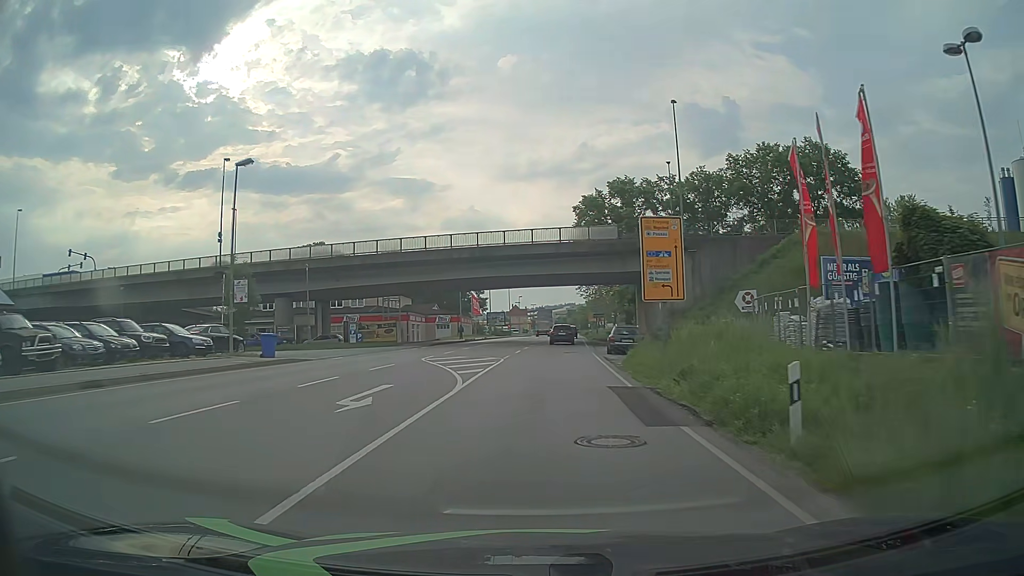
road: primary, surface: asphalt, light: Day
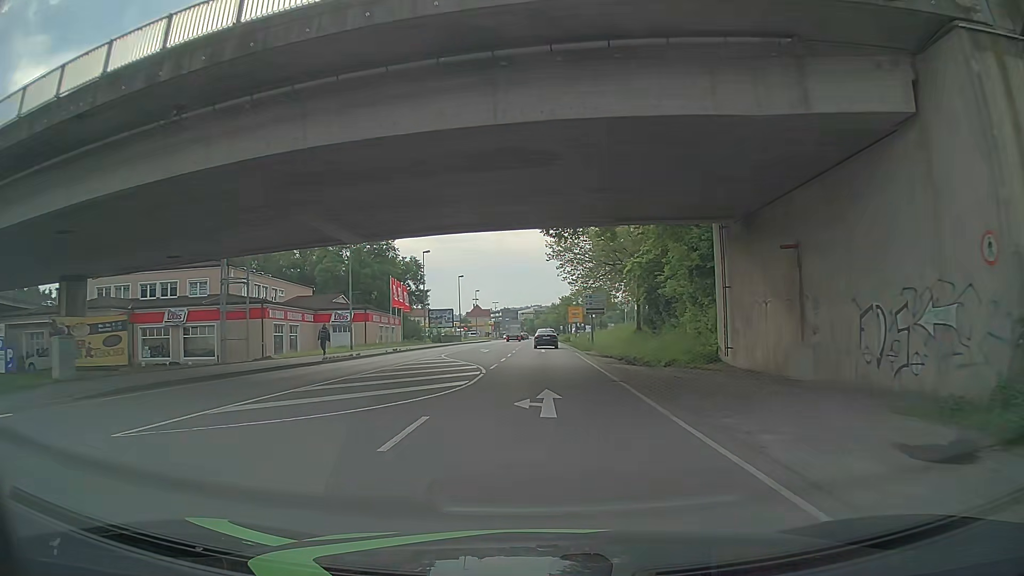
(+1.0, +38.0) m; +3°
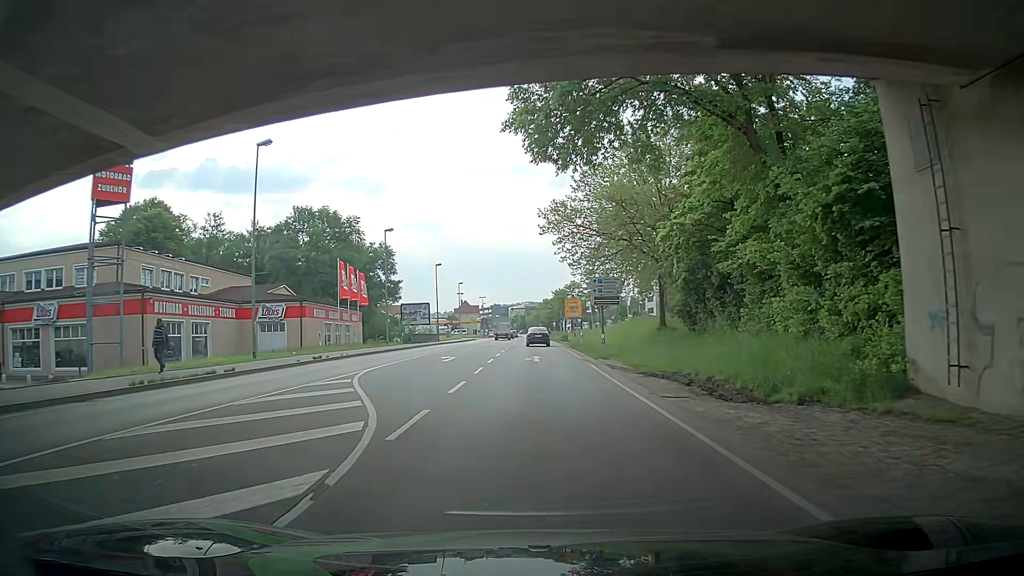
(+0.1, +15.2) m; +1°
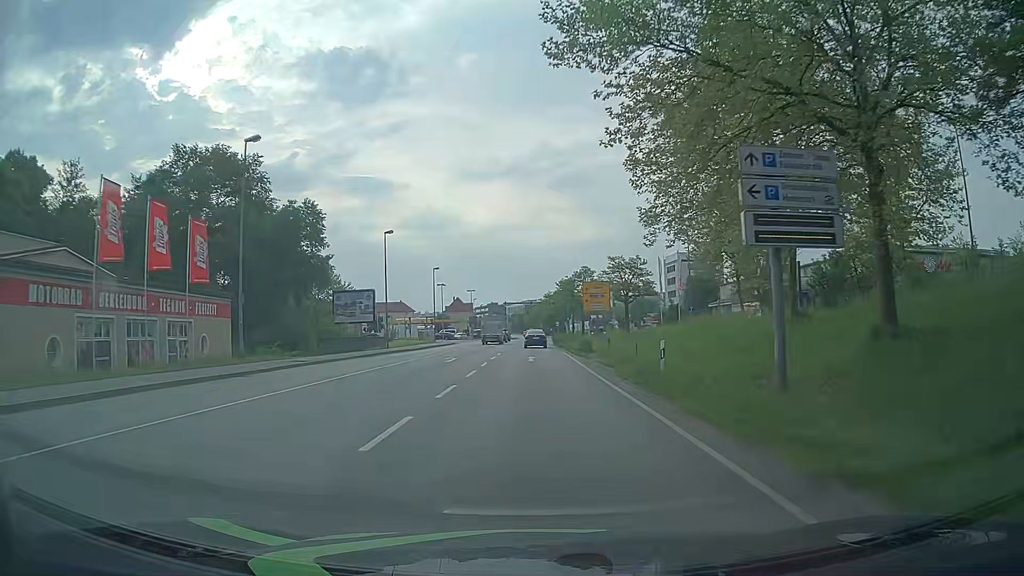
(0.0, +30.6) m; 0°
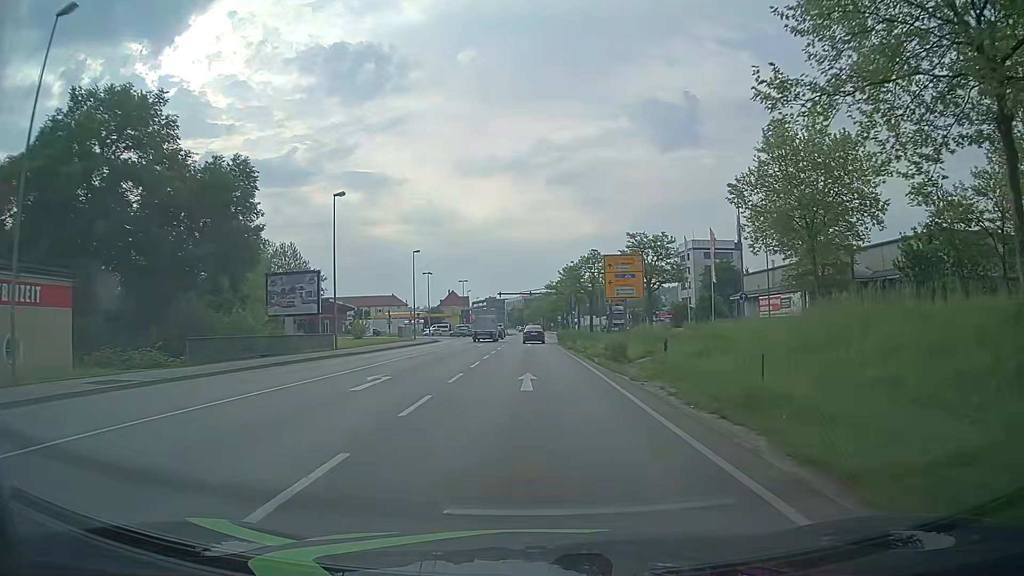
(-0.1, +15.4) m; 0°
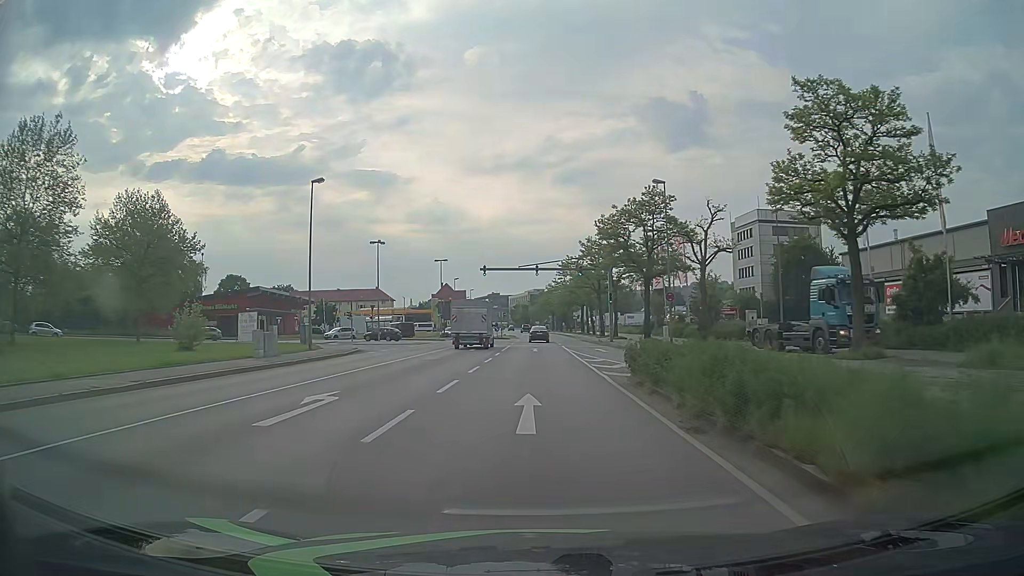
(-0.2, +38.4) m; -1°
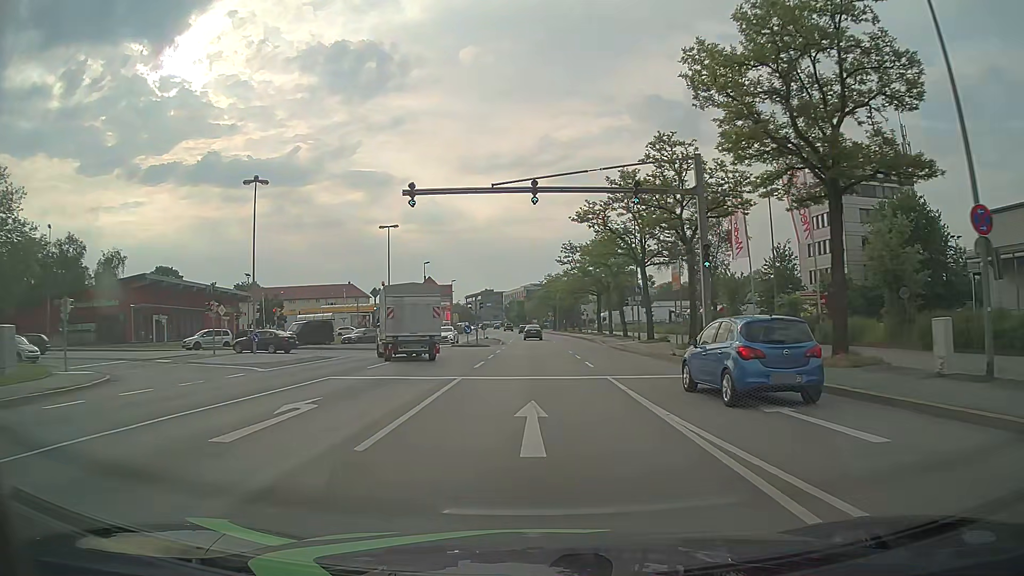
(+0.1, +30.7) m; +1°
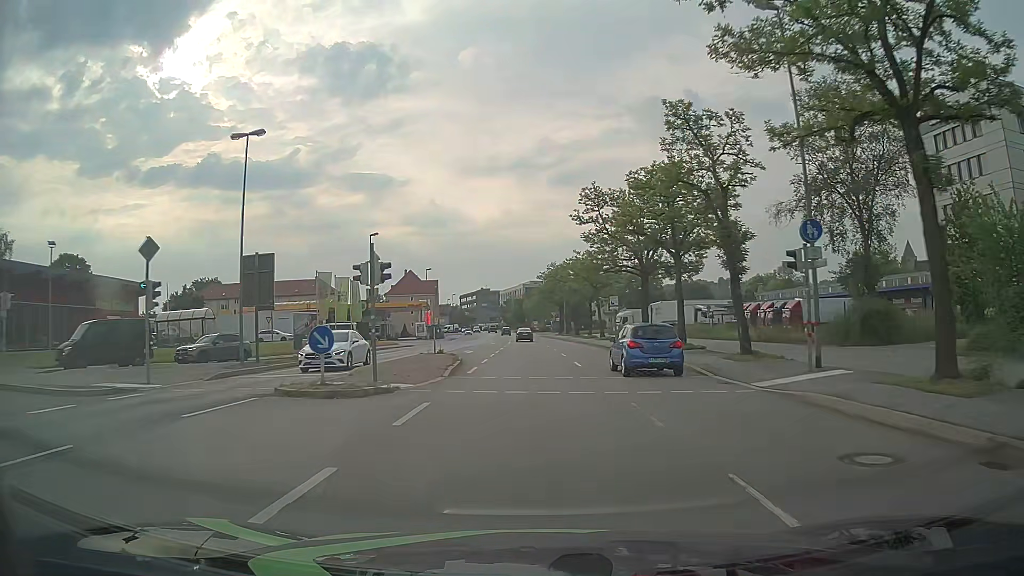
(-0.1, +30.6) m; 0°
(0, +10) (0, +20) (0, +30) (0, +40) (0, +50) (-1, +60) (-1, +70) (-2, +80) (-2, +90) (-3, +100) m
